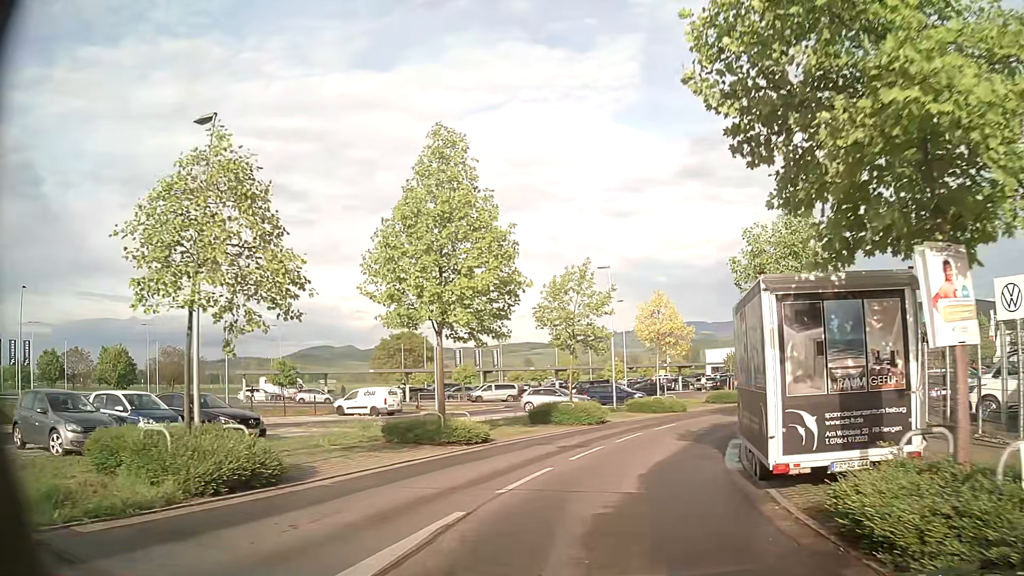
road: tertiary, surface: asphalt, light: Day
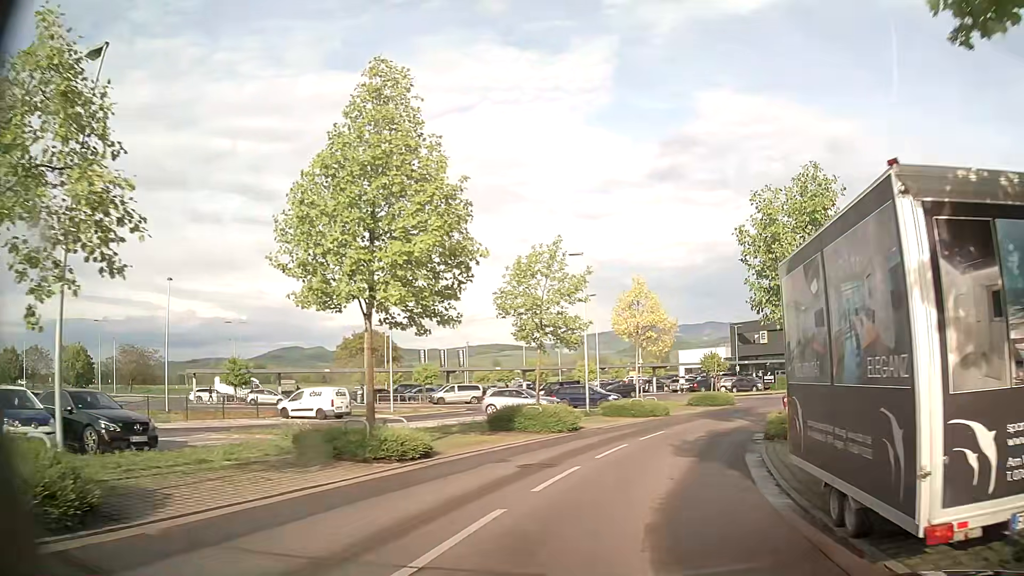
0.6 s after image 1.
(+0.1, +4.2) m; +3°
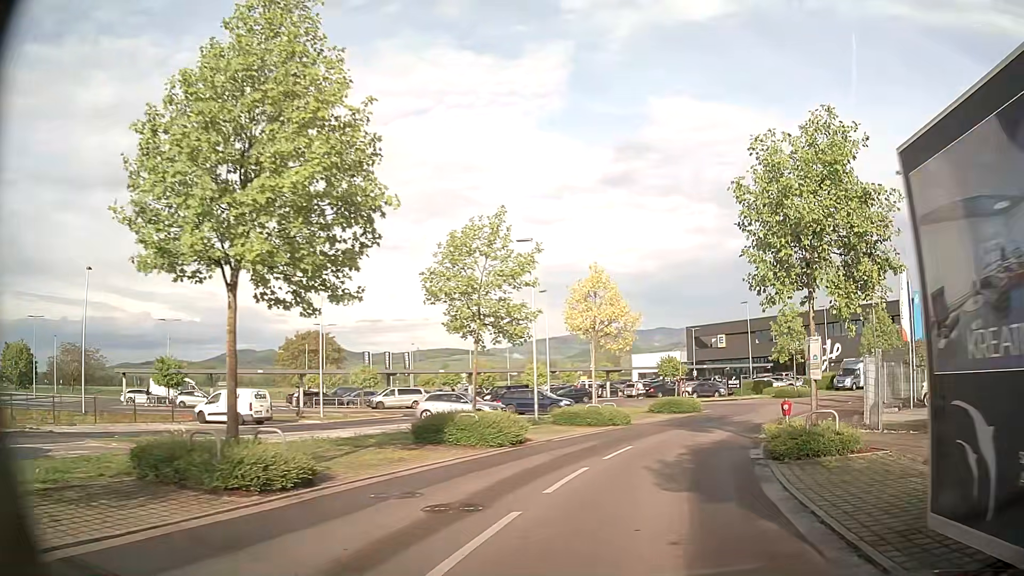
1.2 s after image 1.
(+0.1, +4.3) m; +5°
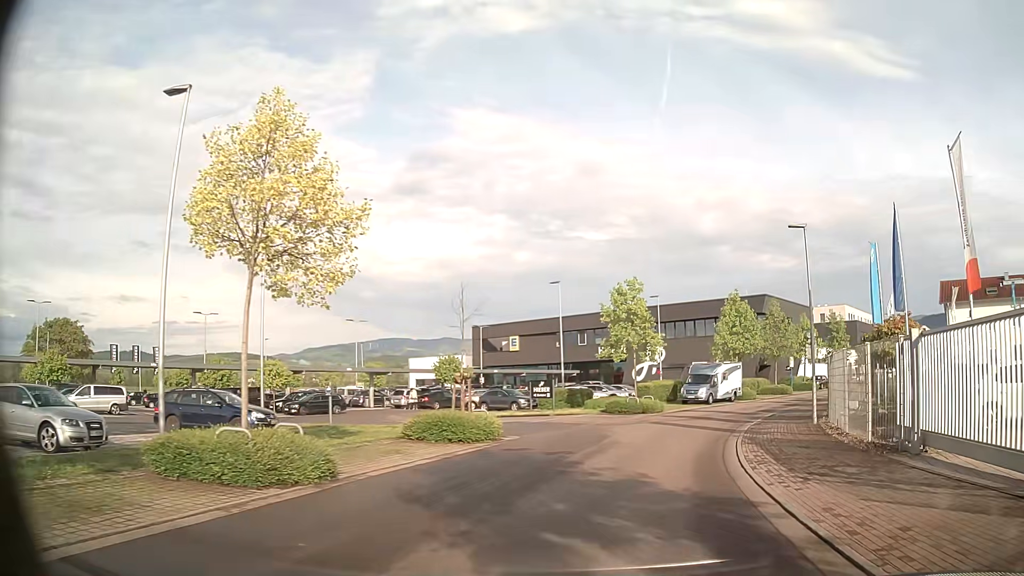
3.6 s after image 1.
(+2.3, +16.5) m; +17°
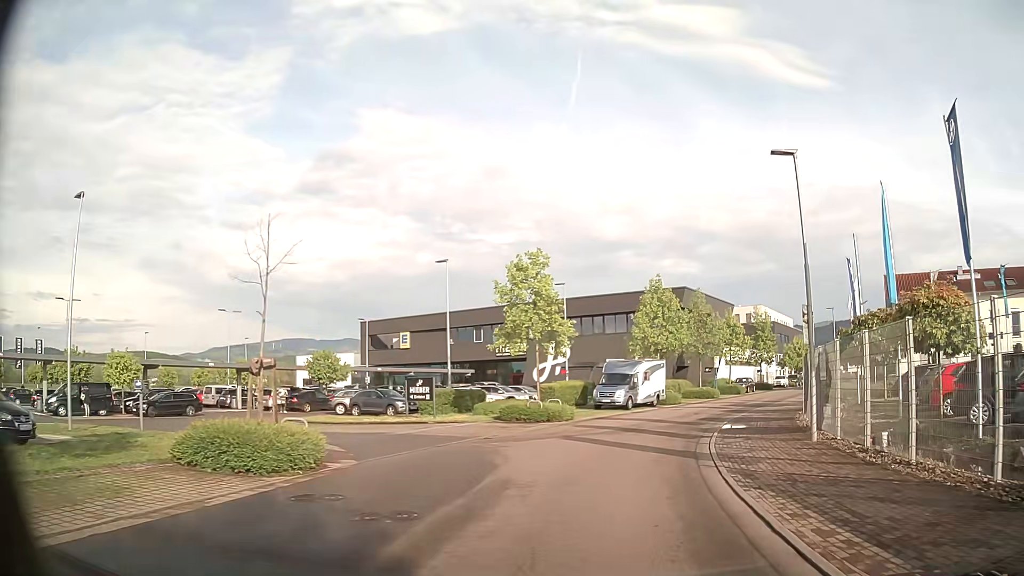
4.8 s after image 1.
(+0.6, +7.6) m; +8°
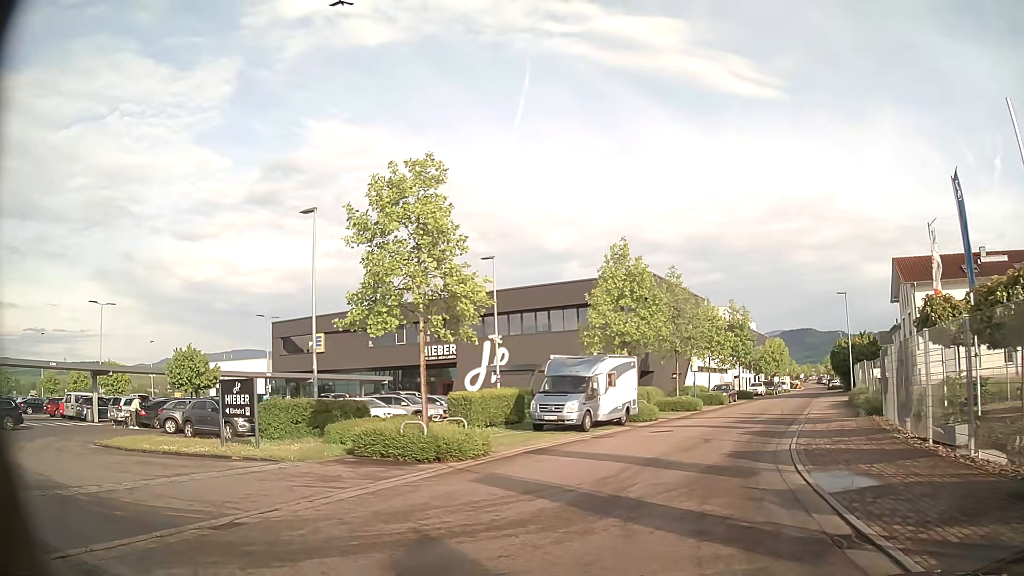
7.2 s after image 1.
(+1.0, +12.2) m; +4°
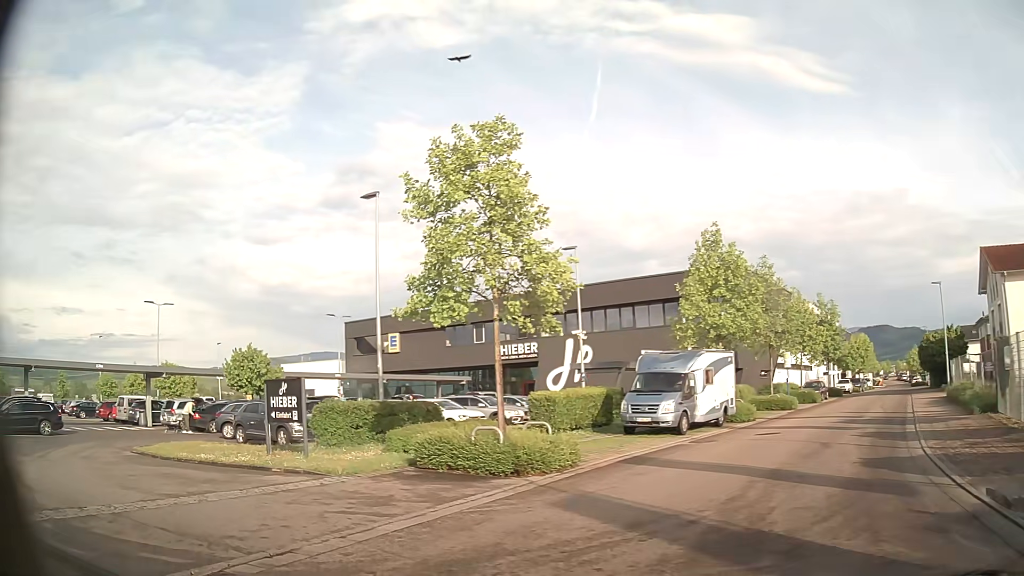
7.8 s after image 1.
(-0.1, +2.3) m; -7°
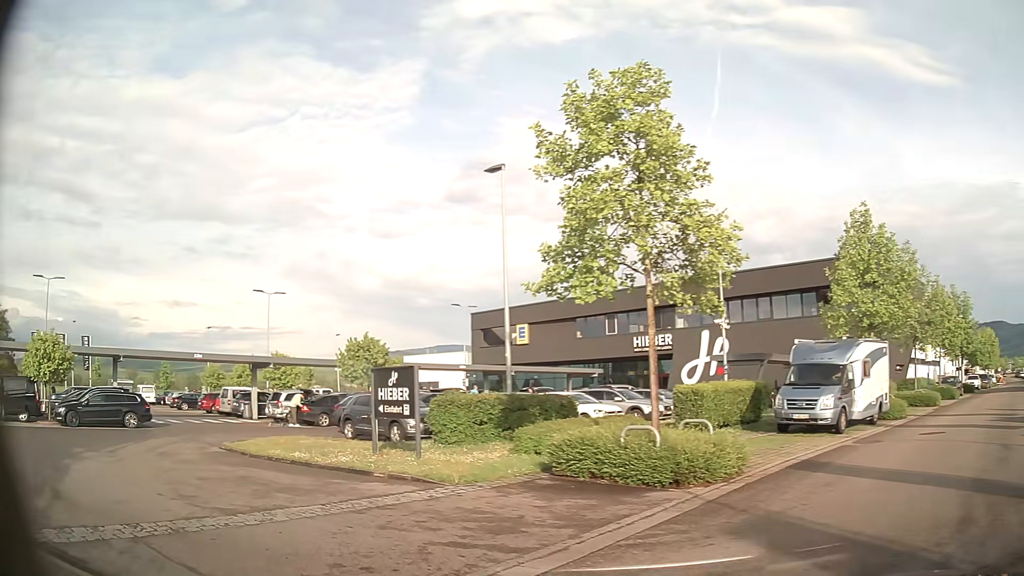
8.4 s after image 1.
(-0.3, +2.2) m; -12°
